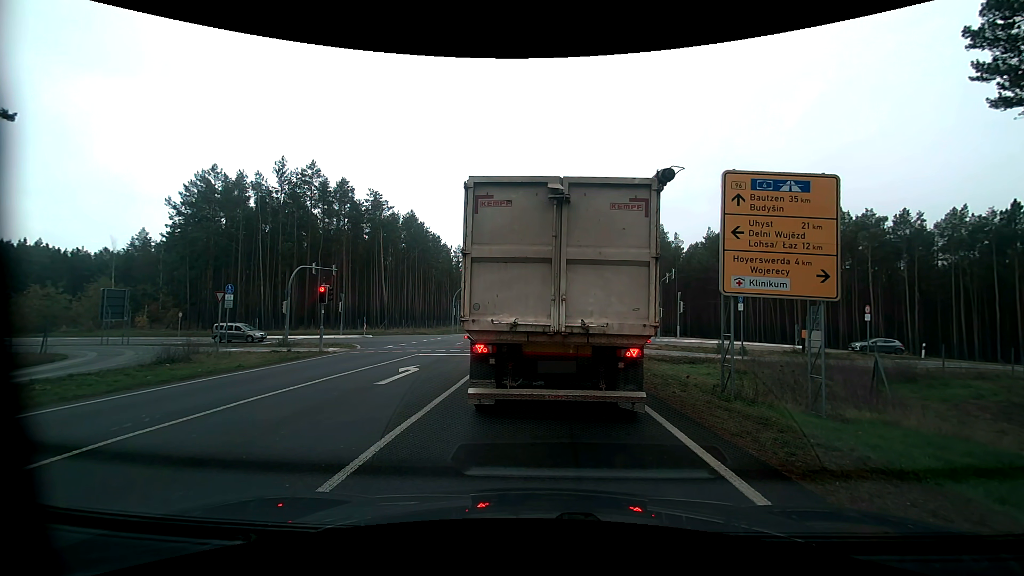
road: primary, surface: asphalt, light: Day
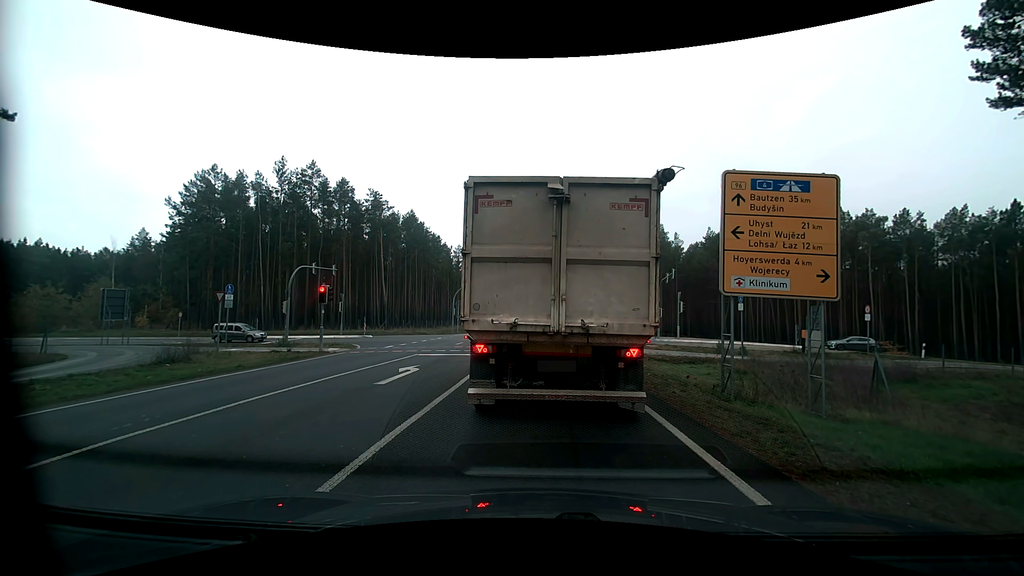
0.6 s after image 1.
(0.0, 0.0) m; 0°
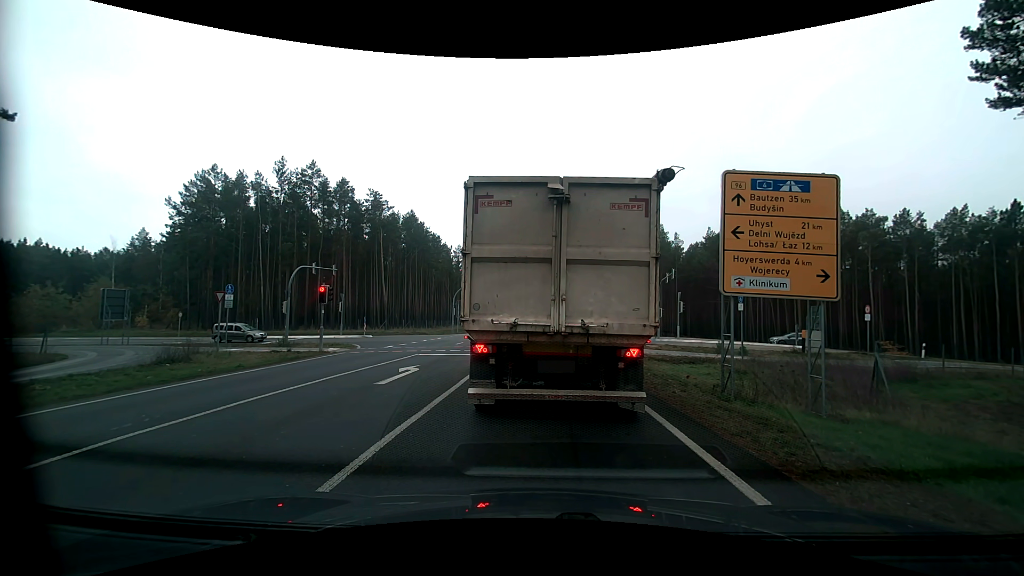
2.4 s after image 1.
(0.0, 0.0) m; 0°
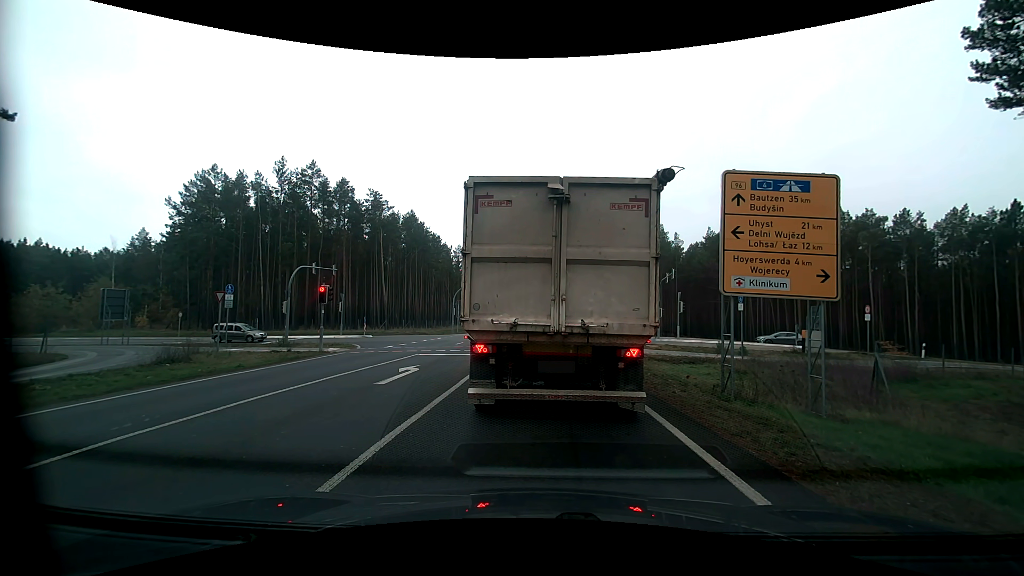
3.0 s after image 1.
(0.0, 0.0) m; 0°
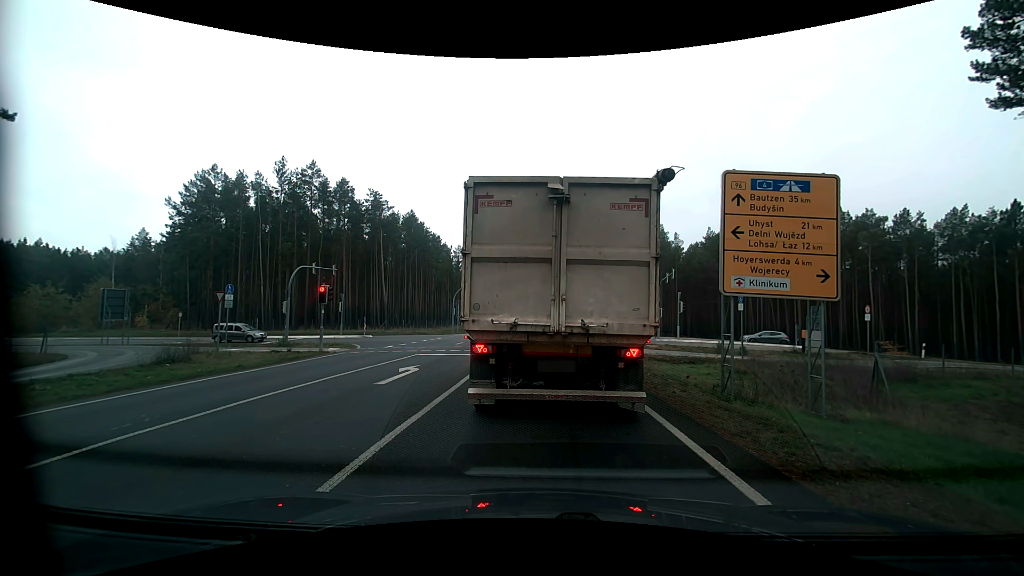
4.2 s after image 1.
(0.0, 0.0) m; 0°
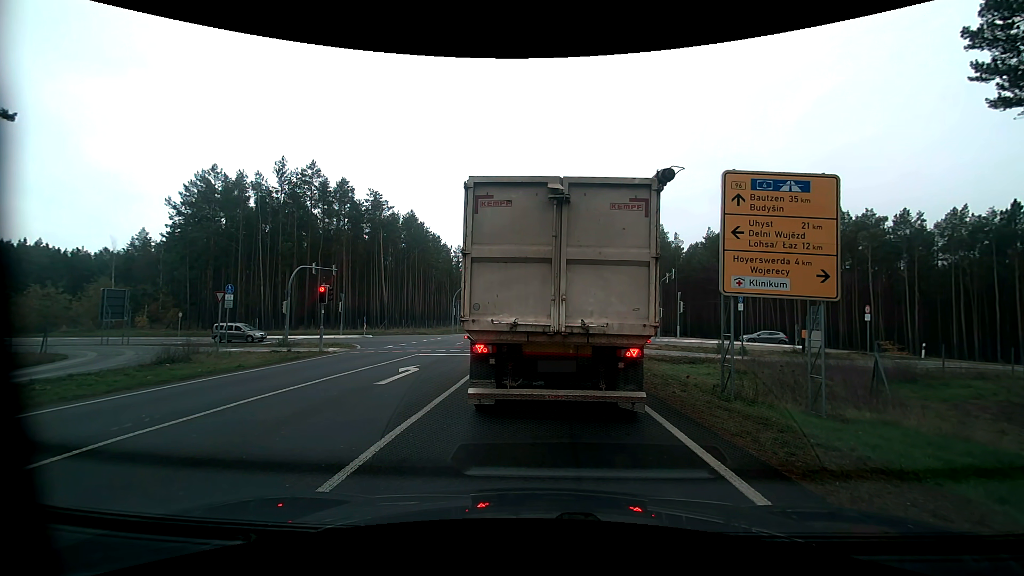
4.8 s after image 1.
(0.0, 0.0) m; 0°
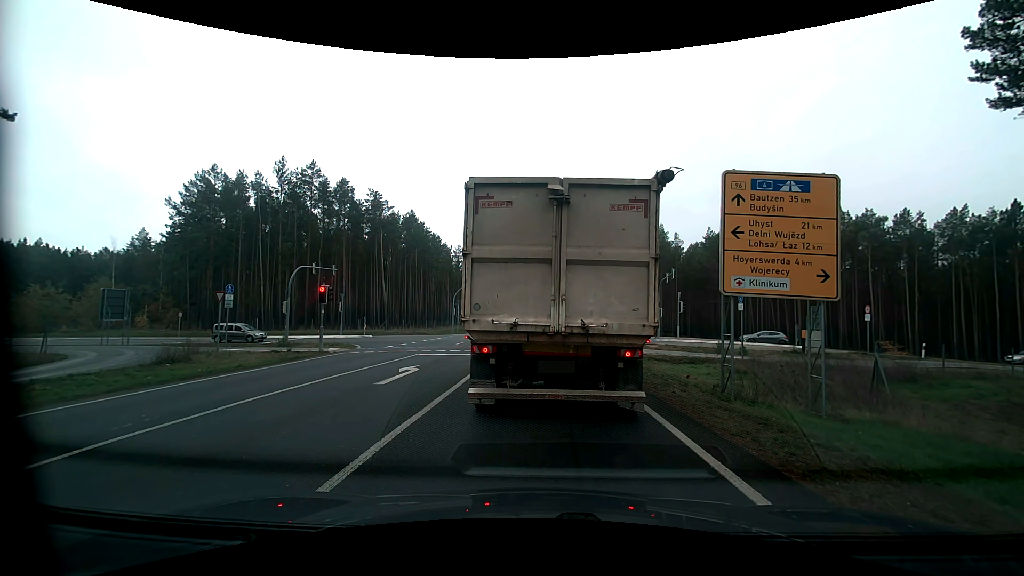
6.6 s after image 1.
(0.0, 0.0) m; 0°
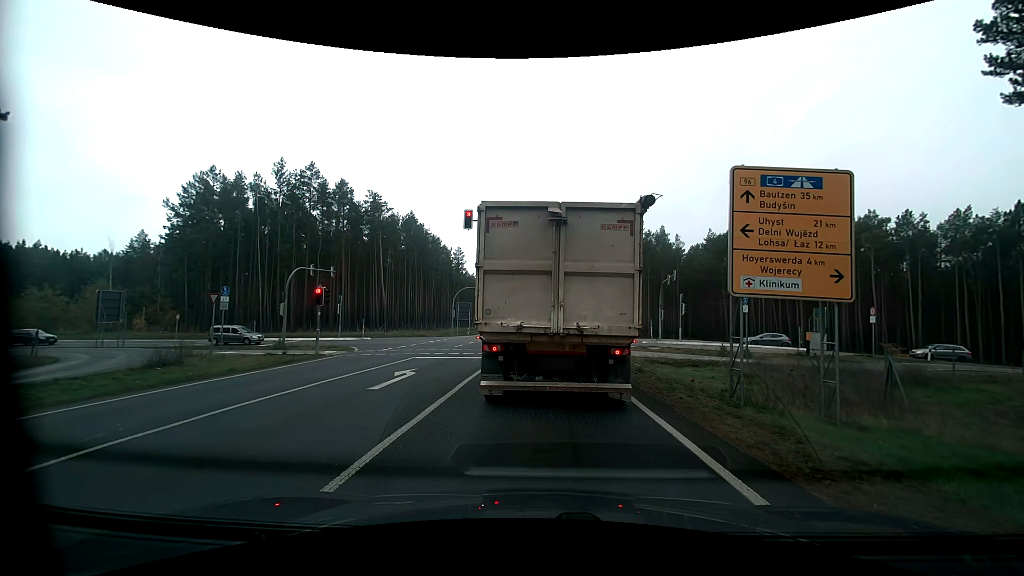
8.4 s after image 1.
(0.0, +0.5) m; 0°
(0, +10) (+1, +20) (+2, +30) (+8, +38) (+18, +40) (+28, +40) (+37, +38) (+47, +37) (+57, +35) (+67, +34) m
